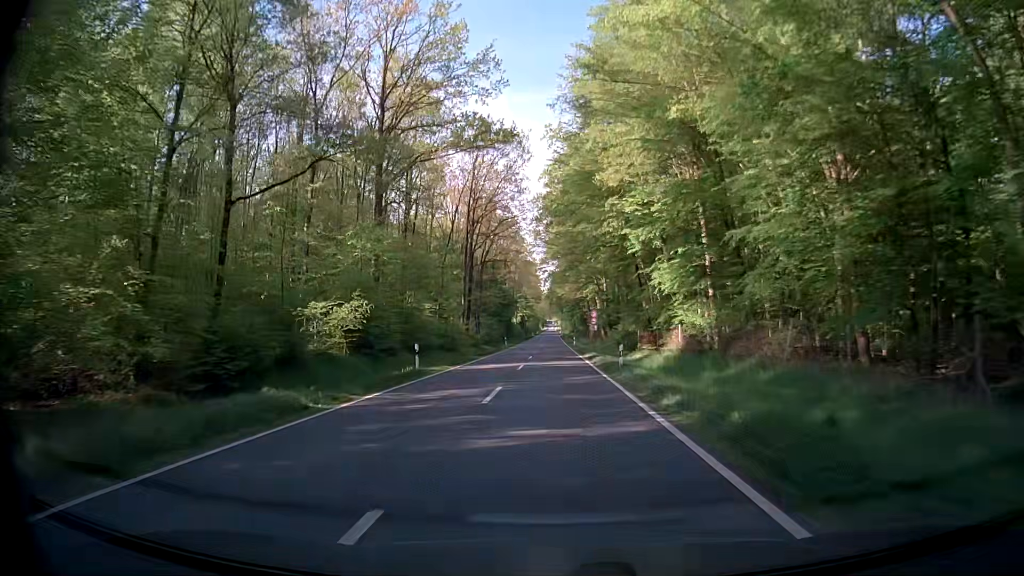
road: secondary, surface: asphalt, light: Day
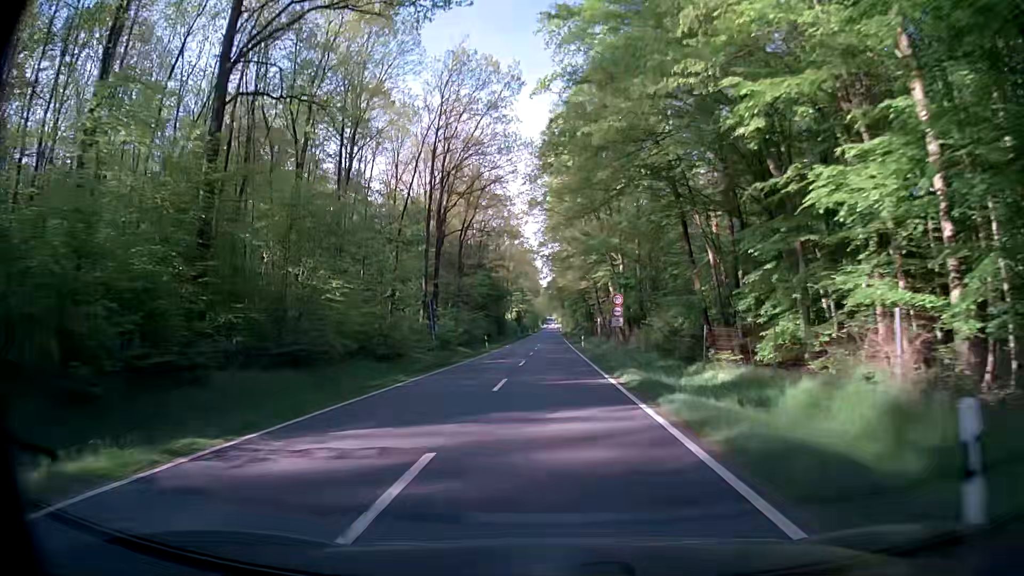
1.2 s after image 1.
(+0.2, +21.6) m; 0°
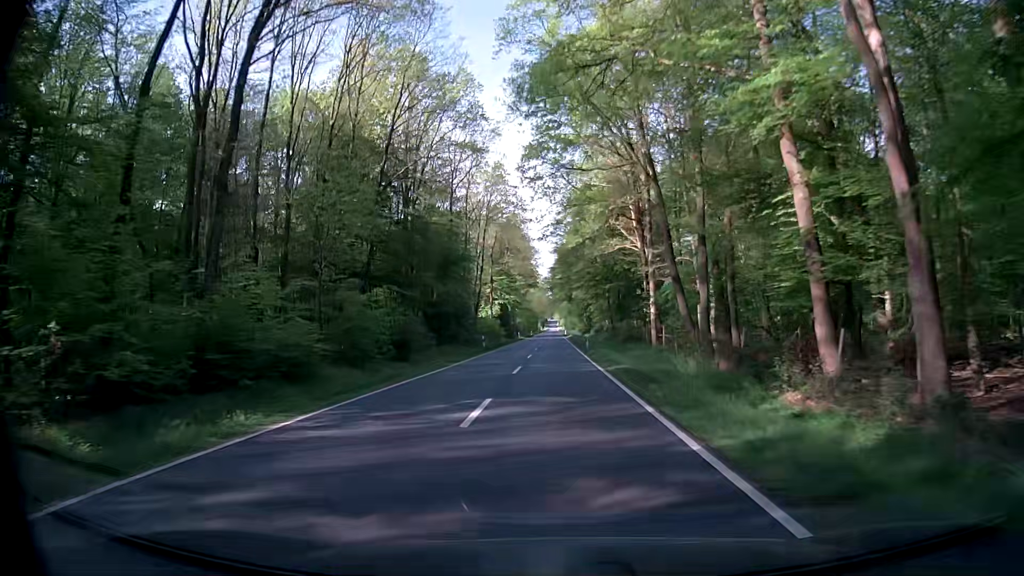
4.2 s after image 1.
(+0.6, +53.9) m; +1°
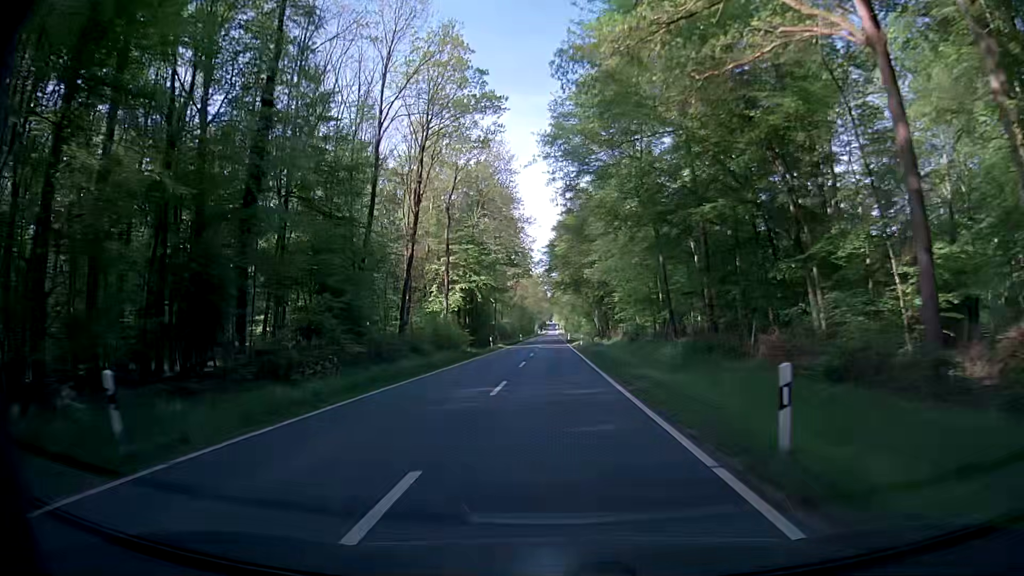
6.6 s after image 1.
(-0.2, +42.9) m; 0°
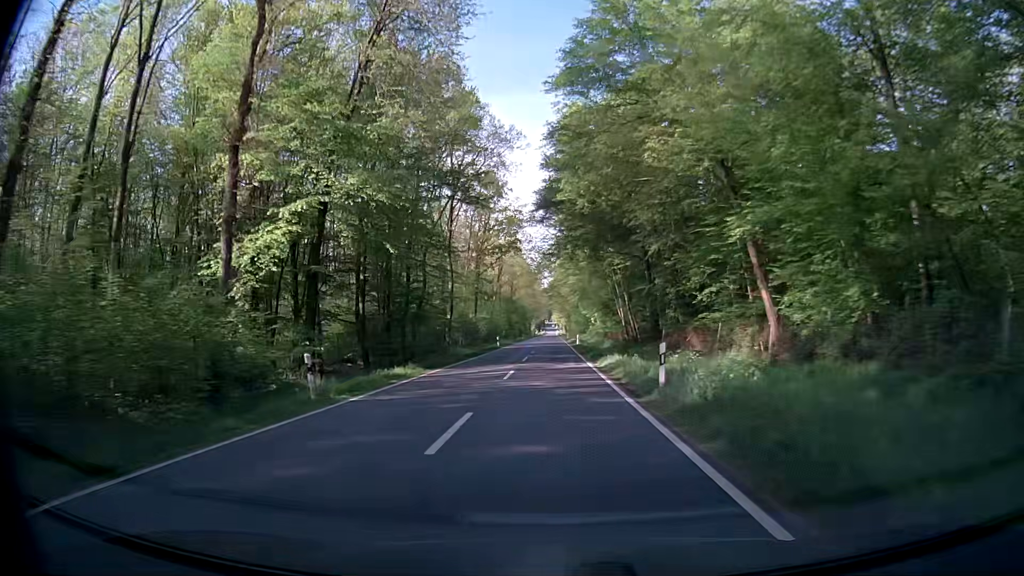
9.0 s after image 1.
(+0.5, +43.0) m; 0°
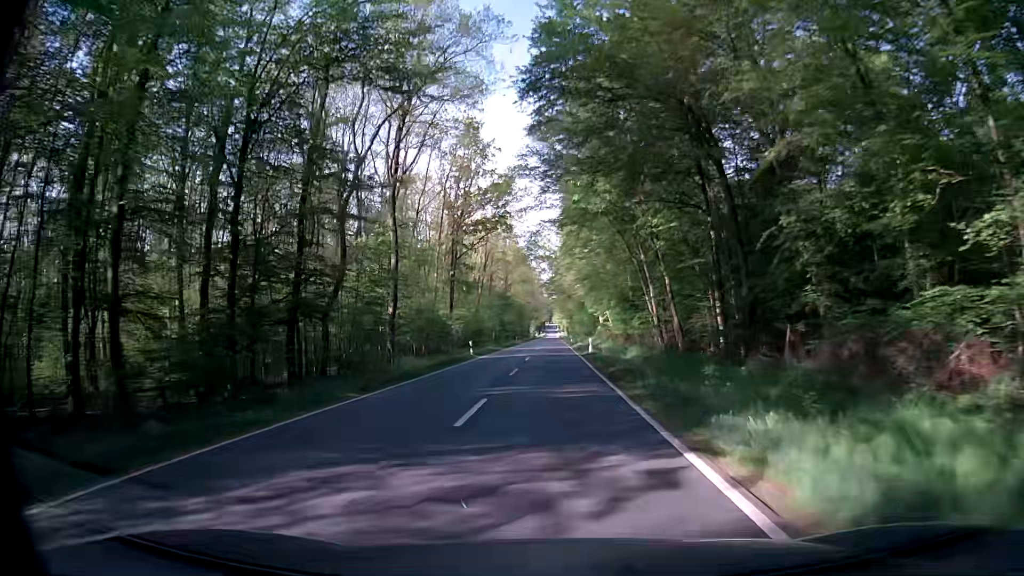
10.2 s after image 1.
(+0.1, +21.6) m; 0°
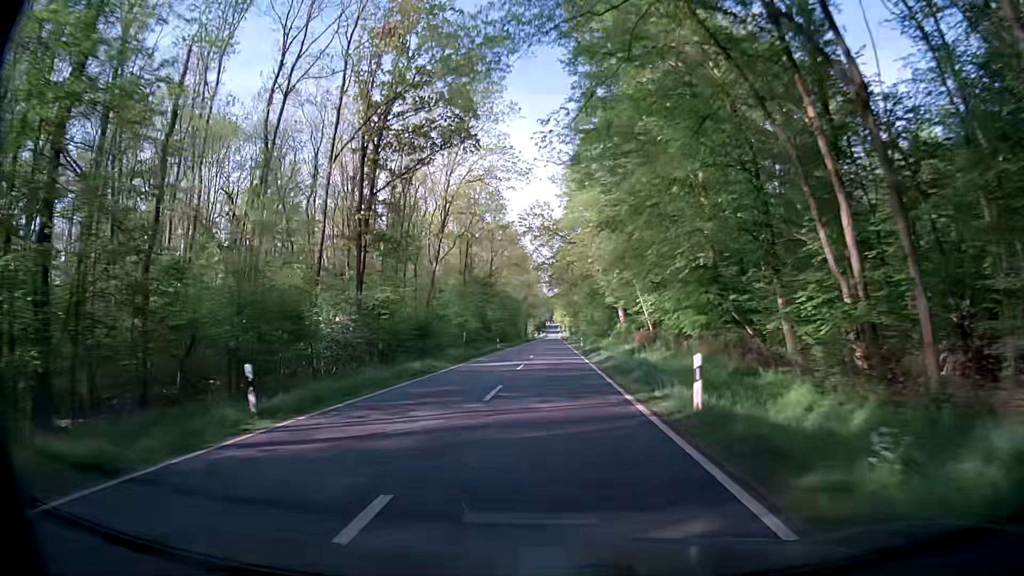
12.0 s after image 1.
(-0.1, +32.2) m; +1°
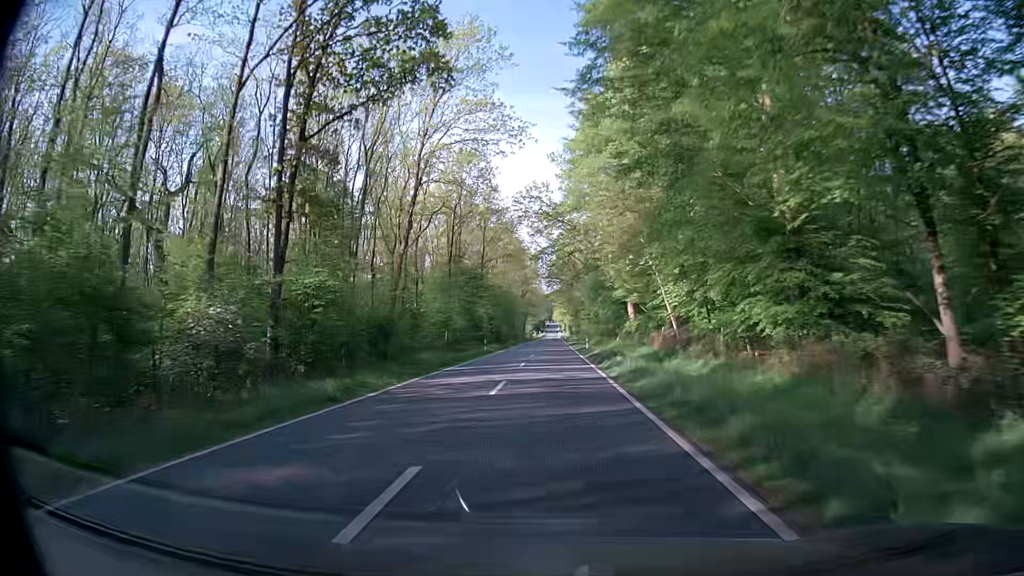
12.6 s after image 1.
(0.0, +10.7) m; -1°
(0, +10) (0, +20) (0, +30) (0, +40) (0, +50) (0, +60) (0, +70) (0, +80) (0, +90) (0, +100) m
